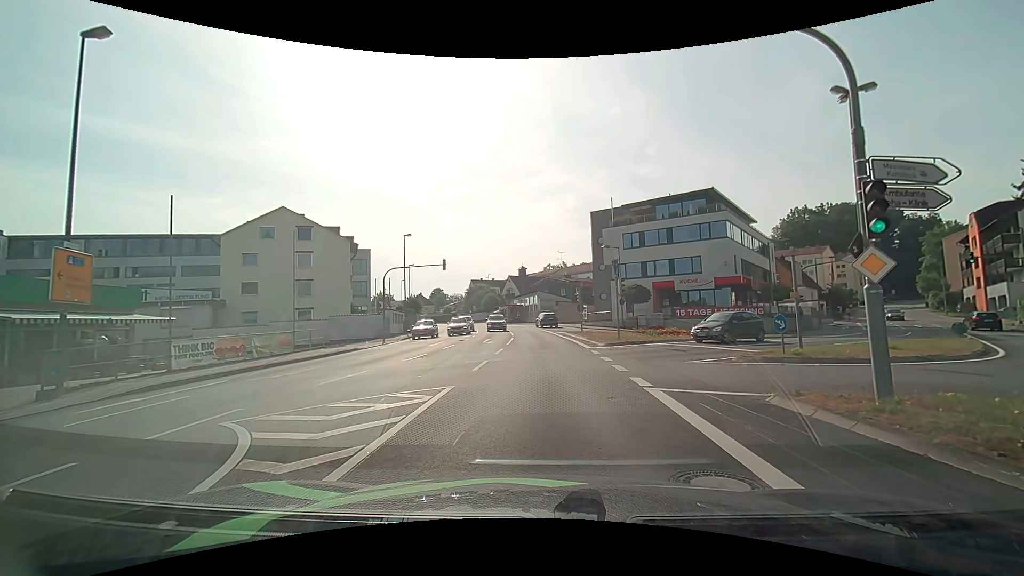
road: tertiary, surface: asphalt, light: Day
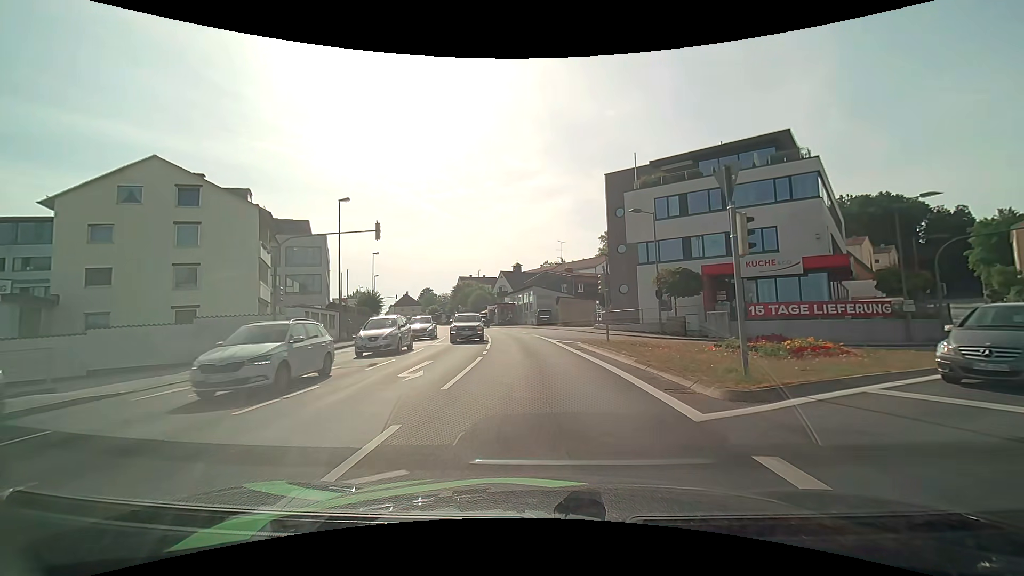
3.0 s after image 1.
(-0.1, +17.0) m; 0°
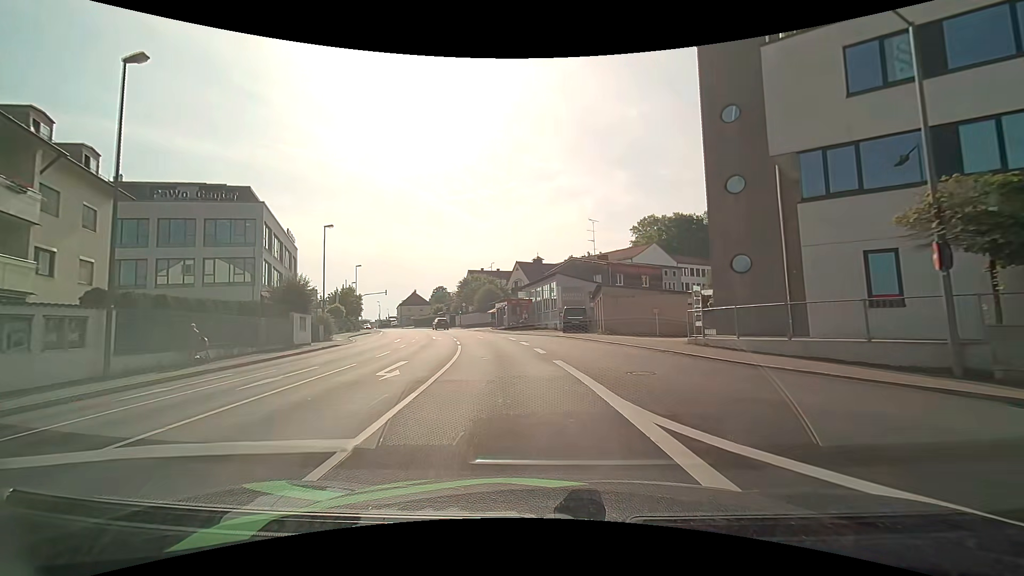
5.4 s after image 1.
(-0.2, +21.0) m; -3°
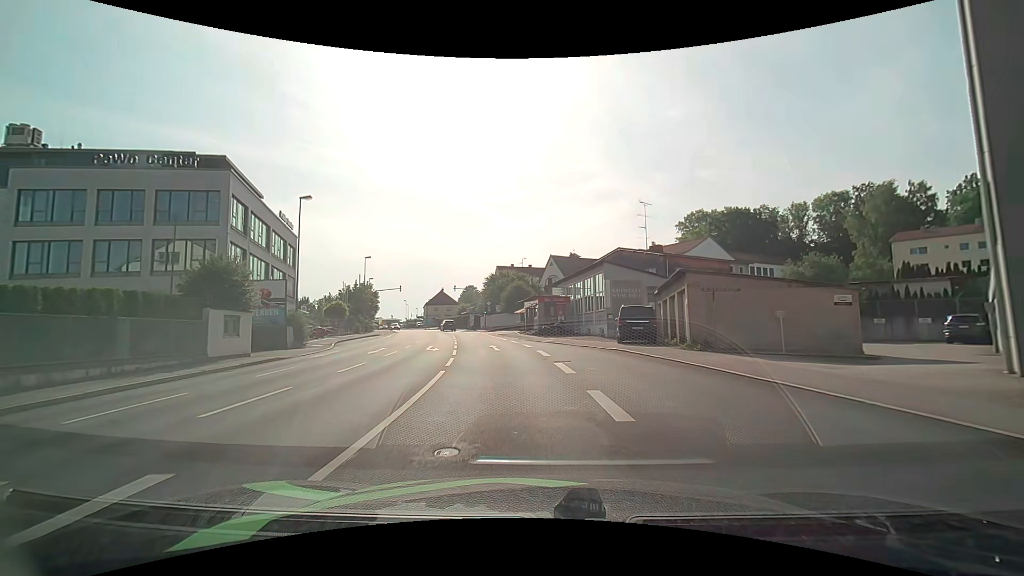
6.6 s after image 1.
(-0.3, +11.6) m; -3°
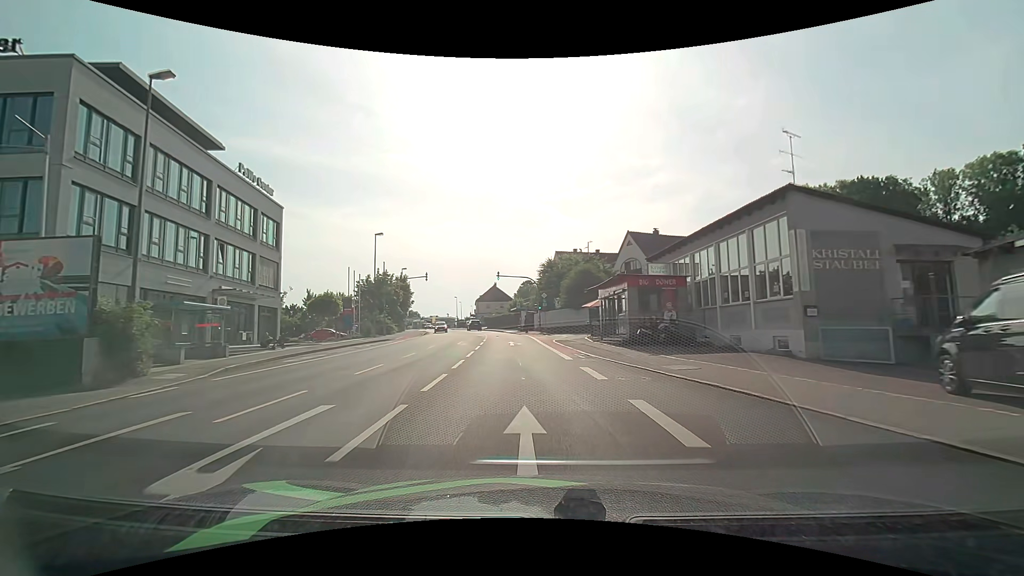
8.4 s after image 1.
(-1.5, +19.3) m; -8°
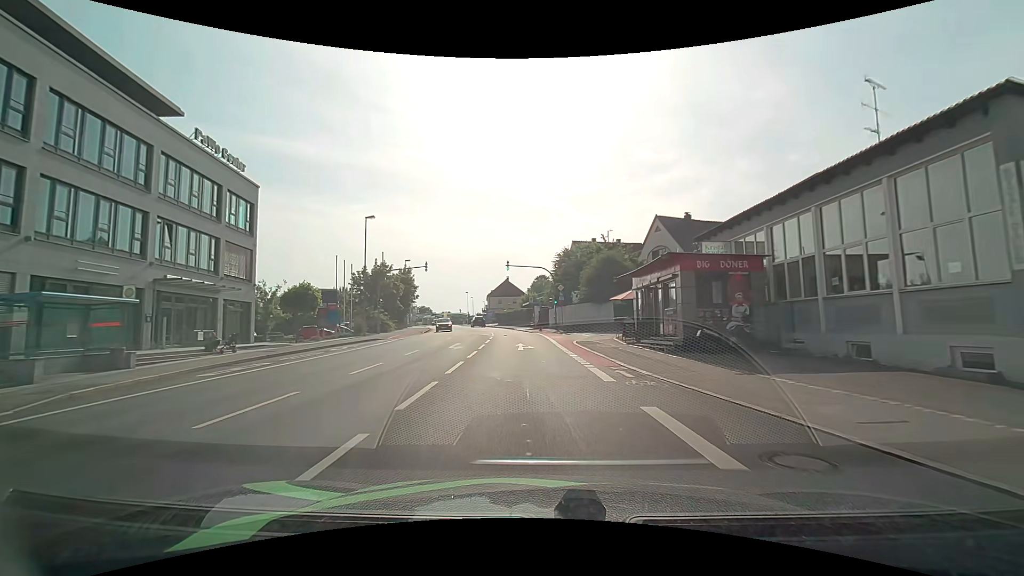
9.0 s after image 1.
(-0.1, +6.8) m; -2°
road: tertiary_link
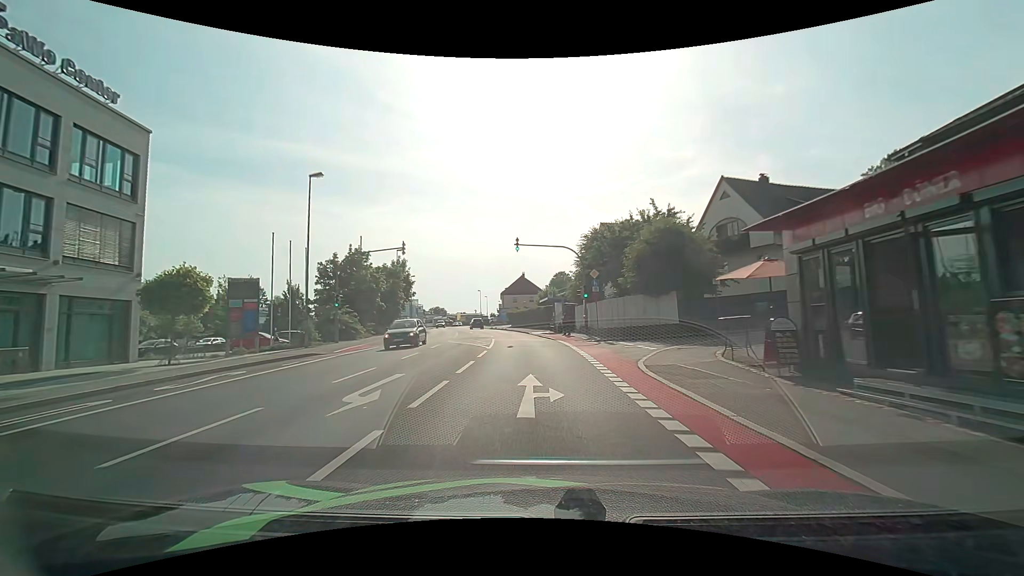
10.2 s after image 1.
(-0.2, +13.7) m; -2°
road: tertiary
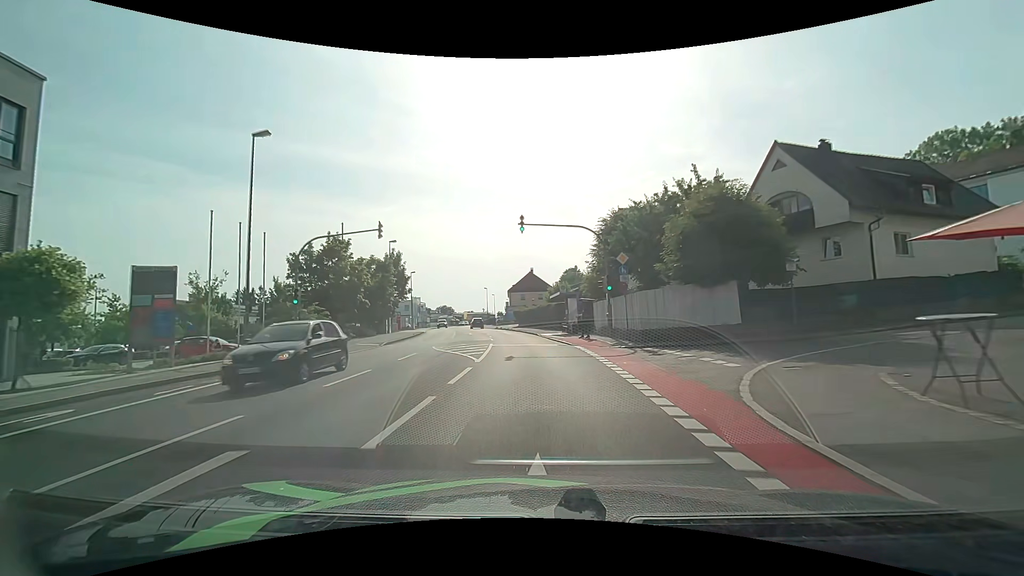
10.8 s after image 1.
(0.0, +6.9) m; -1°
(0, +10) (-1, +20) (-1, +30) (-2, +40) (-4, +50) (-6, +60) (-8, +69) (-10, +79) (-12, +89) (-14, +99) m
